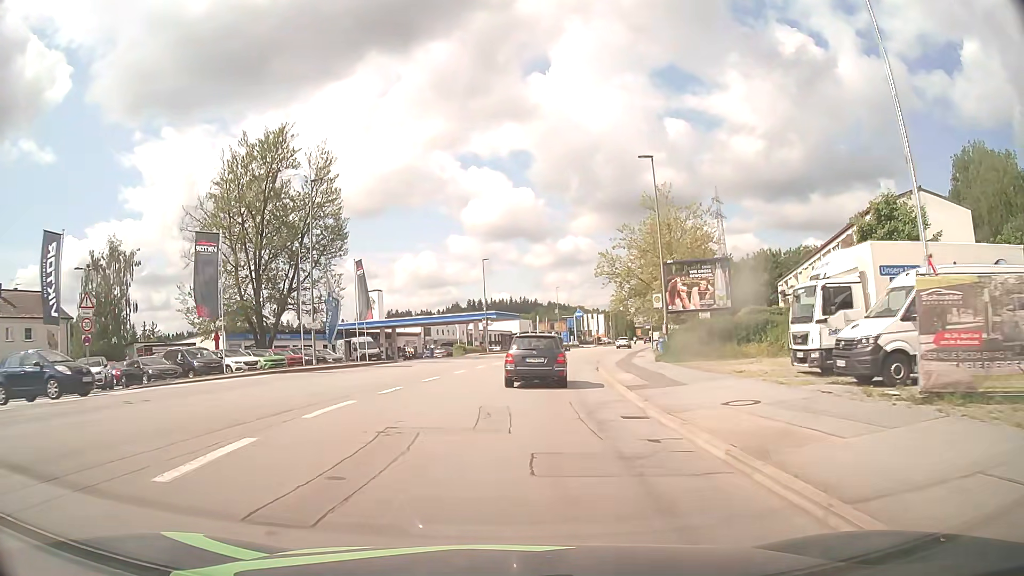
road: tertiary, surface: asphalt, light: Day
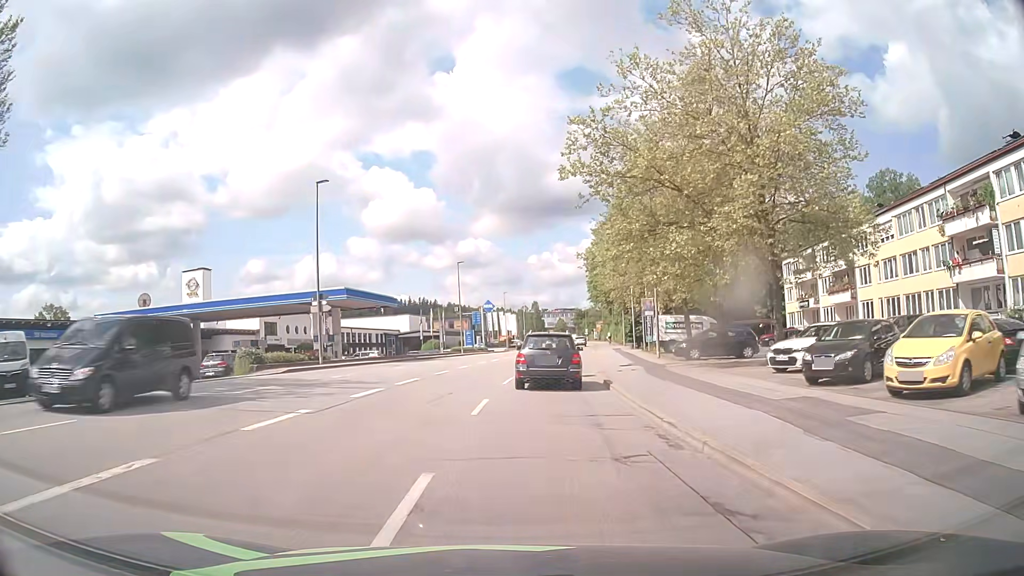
(+2.3, +37.3) m; +8°
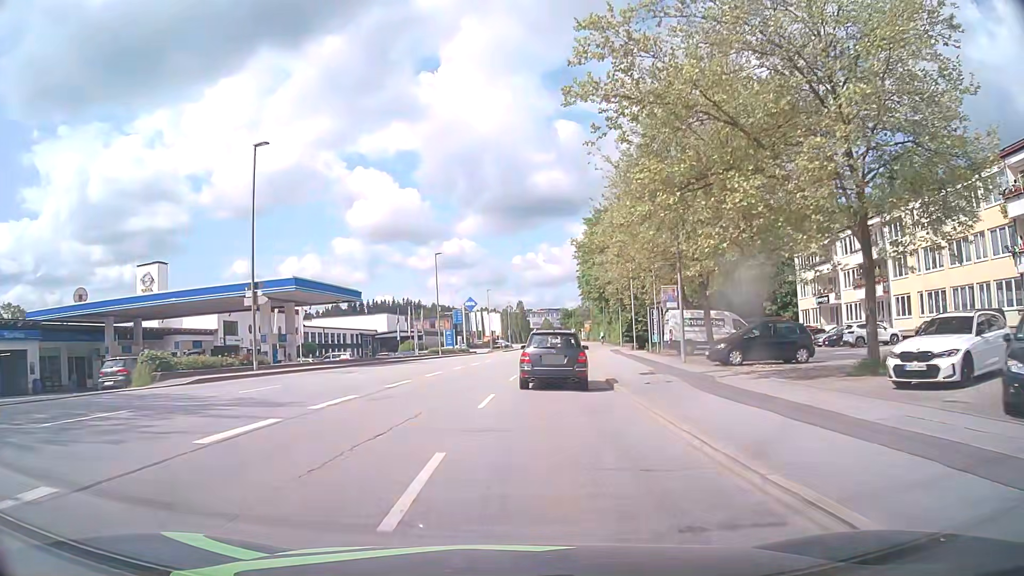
(+0.1, +7.9) m; +1°
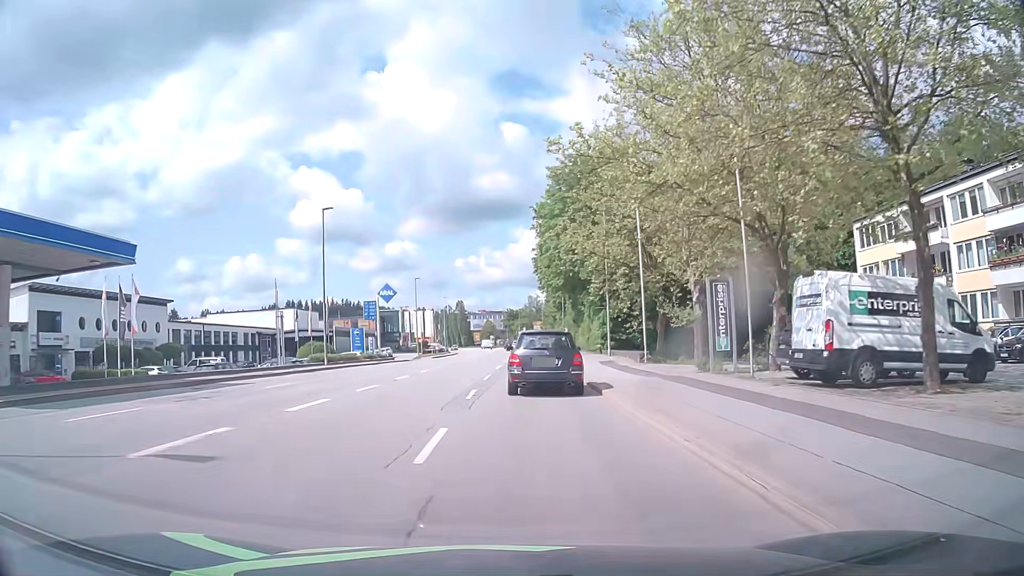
(+1.1, +24.3) m; +5°
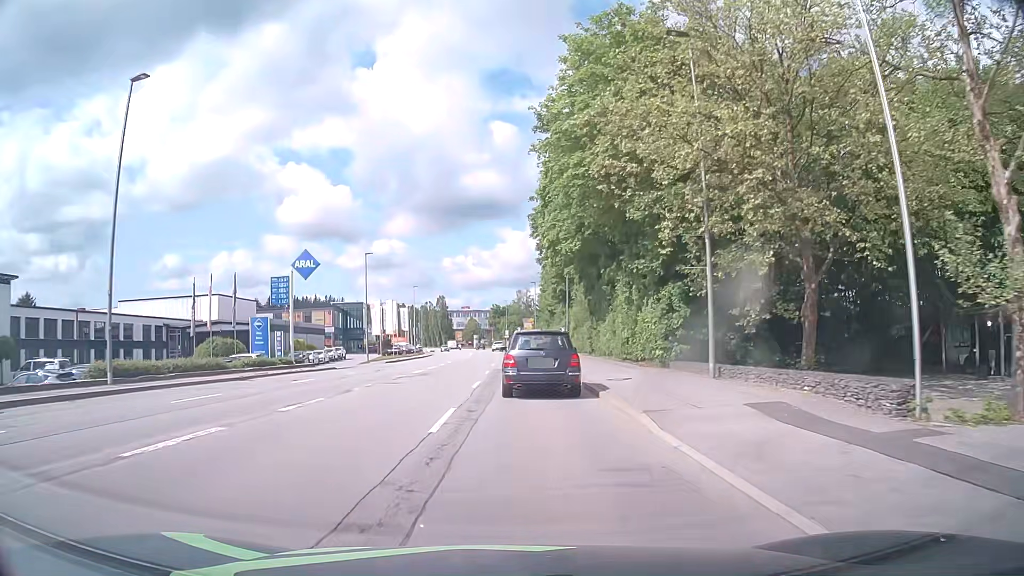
(+0.3, +23.8) m; +1°
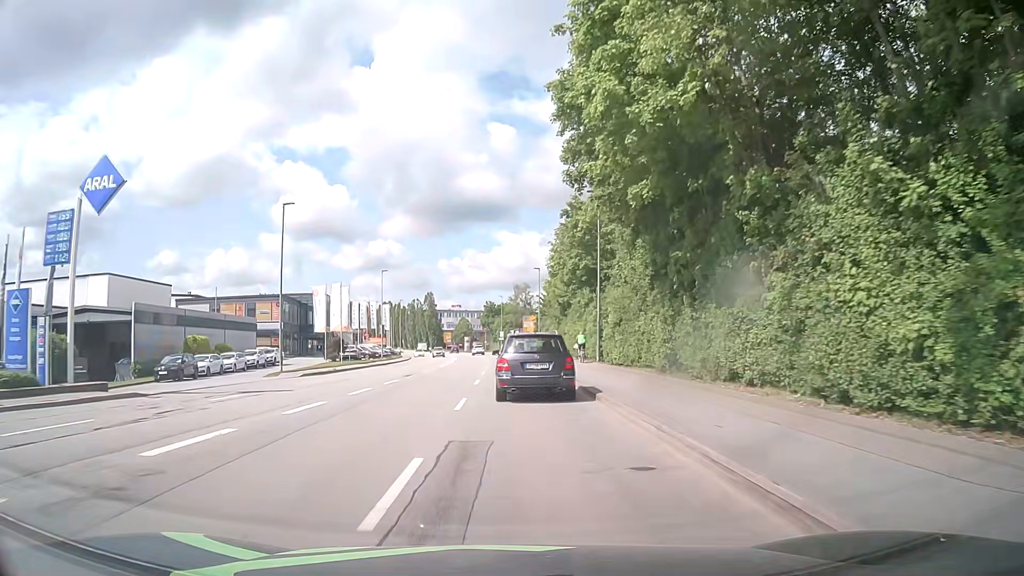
(+0.1, +24.0) m; 0°
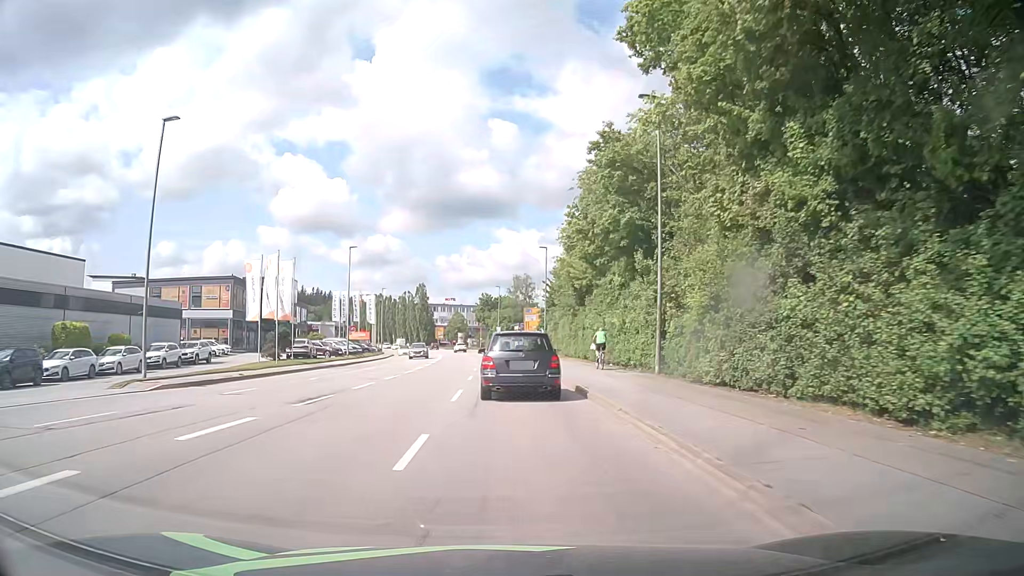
(0.0, +16.2) m; 0°
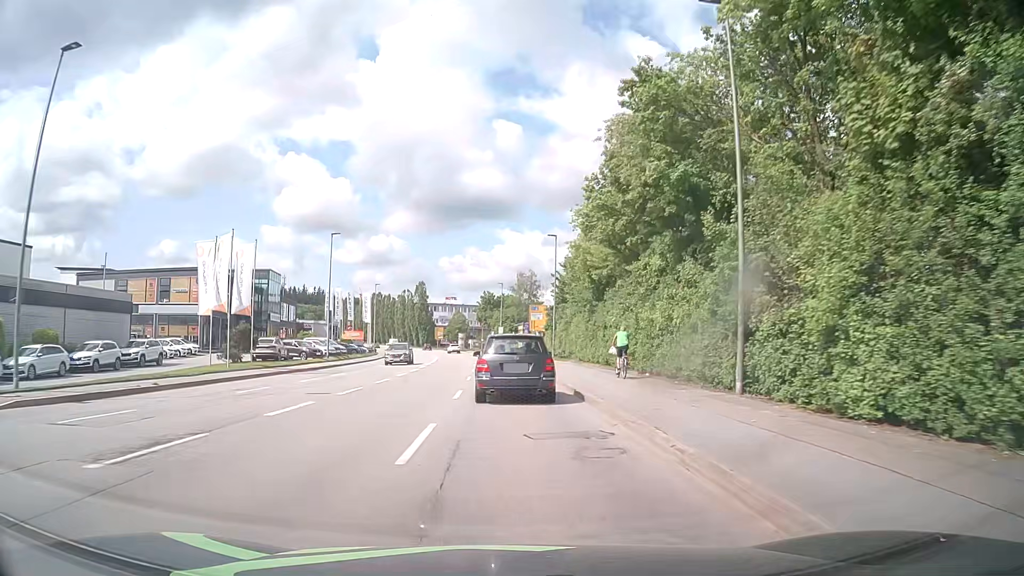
(0.0, +8.1) m; 0°
(0, +10) (0, +20) (0, +30) (-1, +40) (-1, +50) (-2, +60) (-2, +70) (-3, +80) (-5, +90) (-6, +100) m
